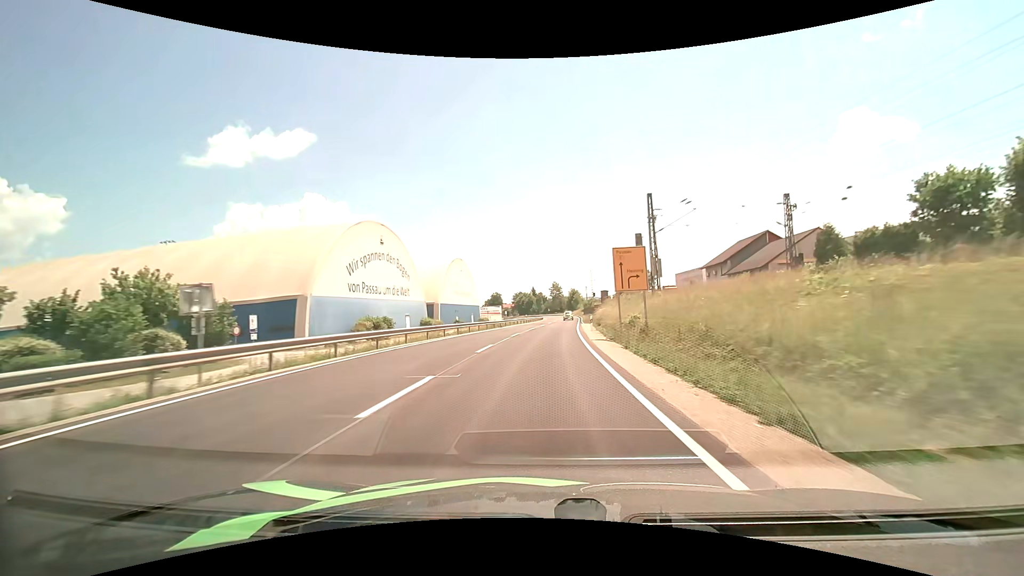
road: primary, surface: asphalt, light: Day
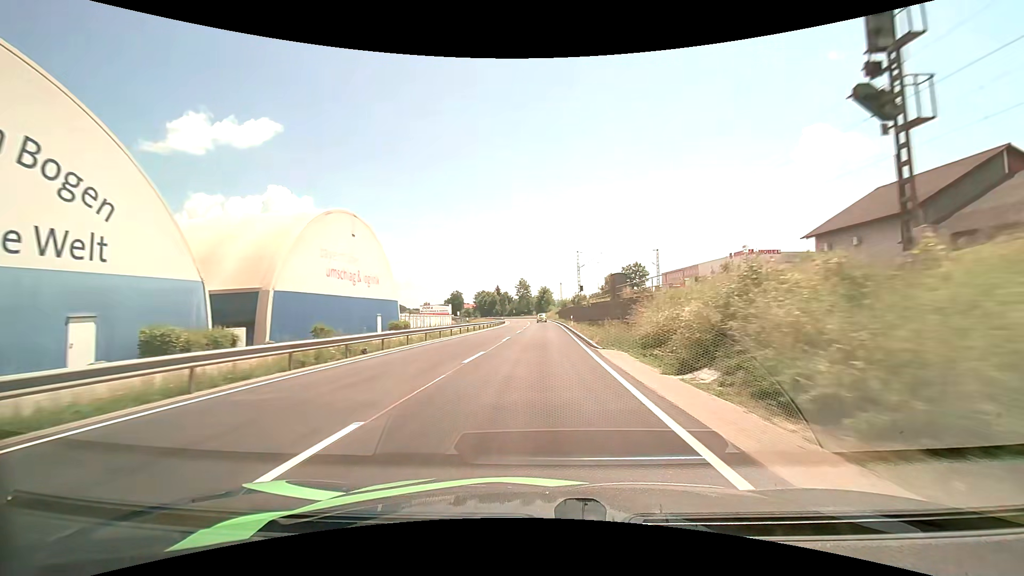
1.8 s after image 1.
(+1.4, +38.7) m; +4°
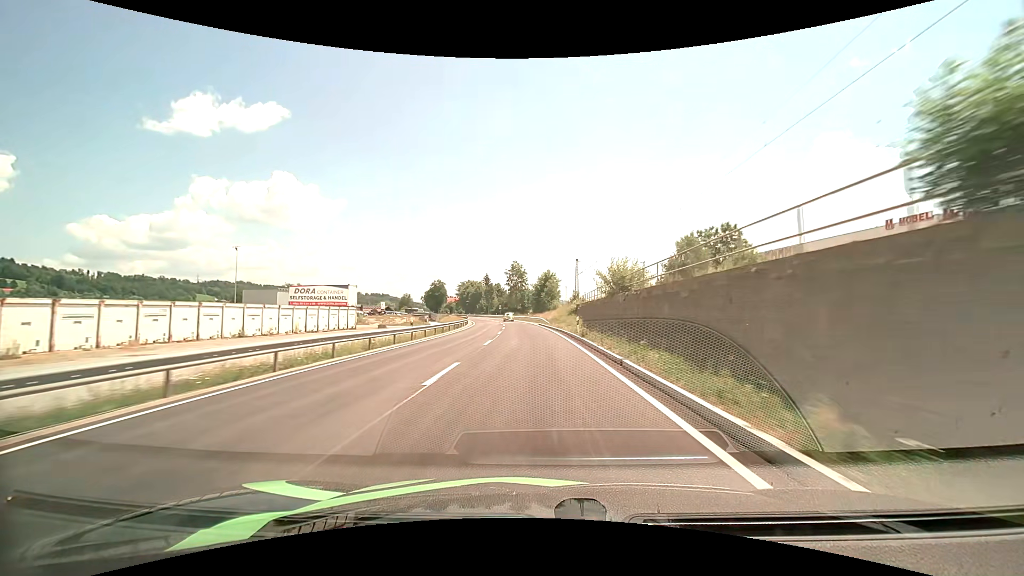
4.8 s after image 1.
(+0.8, +65.0) m; 0°
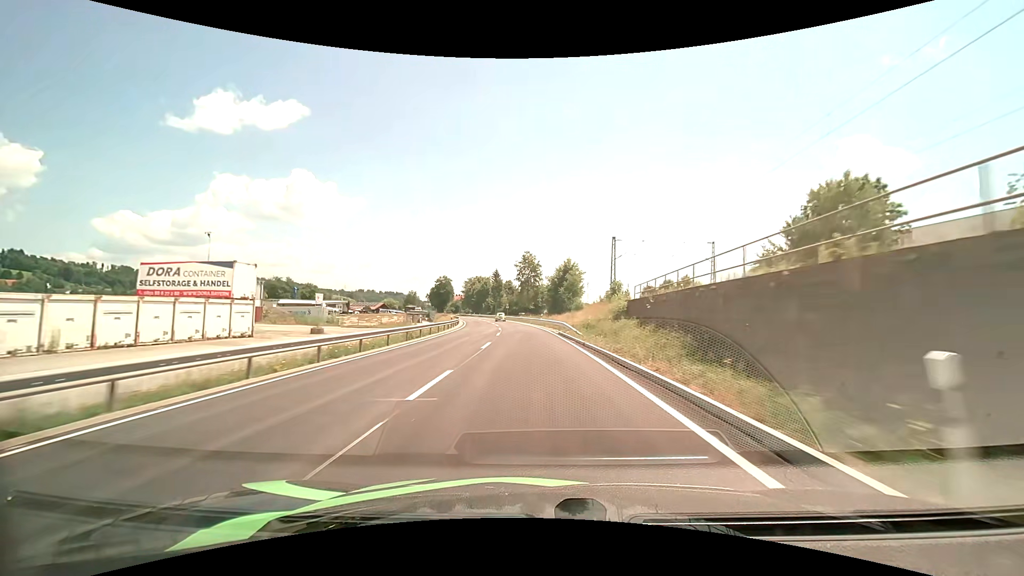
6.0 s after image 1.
(-0.4, +25.6) m; -2°
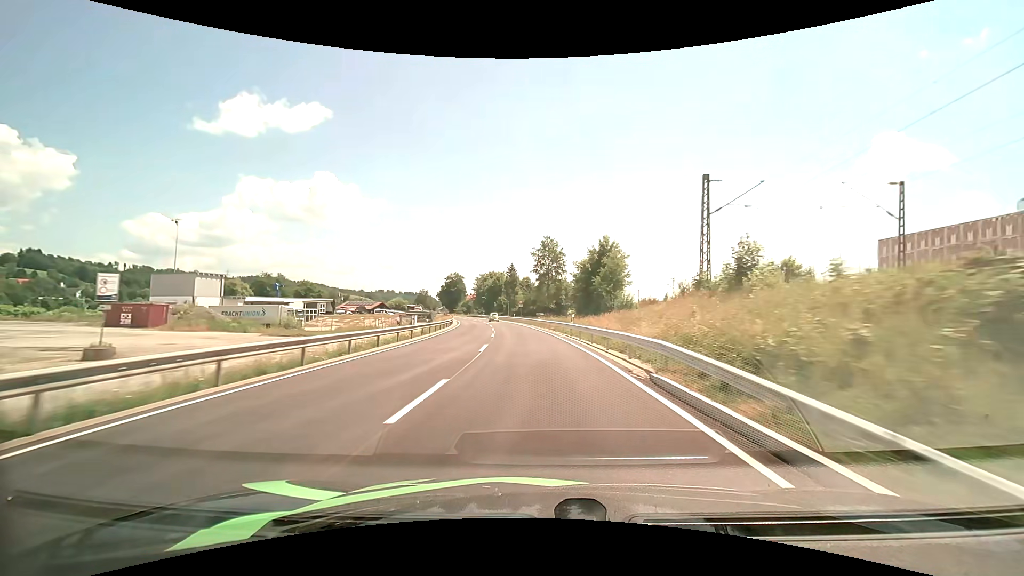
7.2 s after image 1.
(-0.3, +25.8) m; -2°
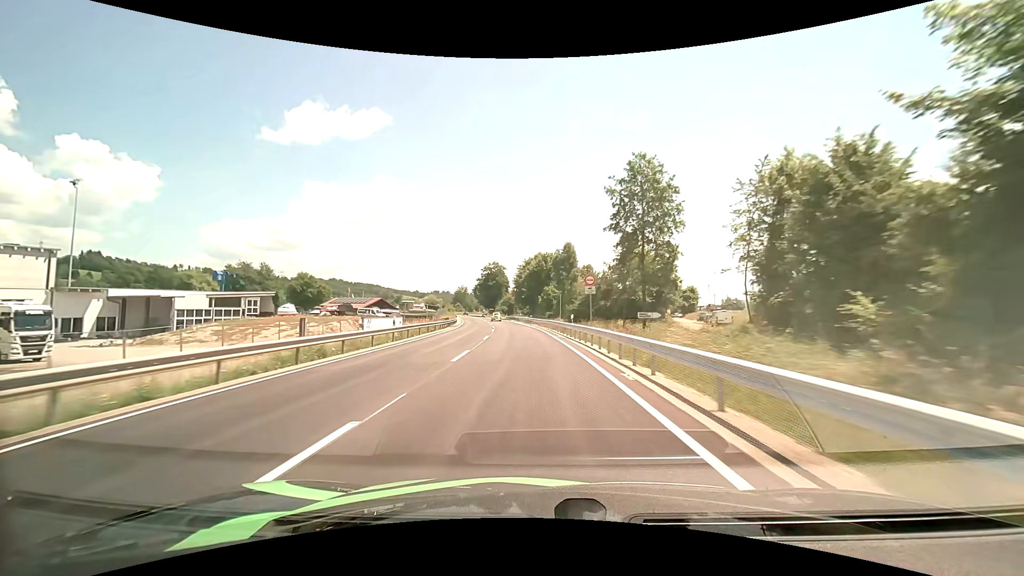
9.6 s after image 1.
(-2.3, +52.3) m; -6°
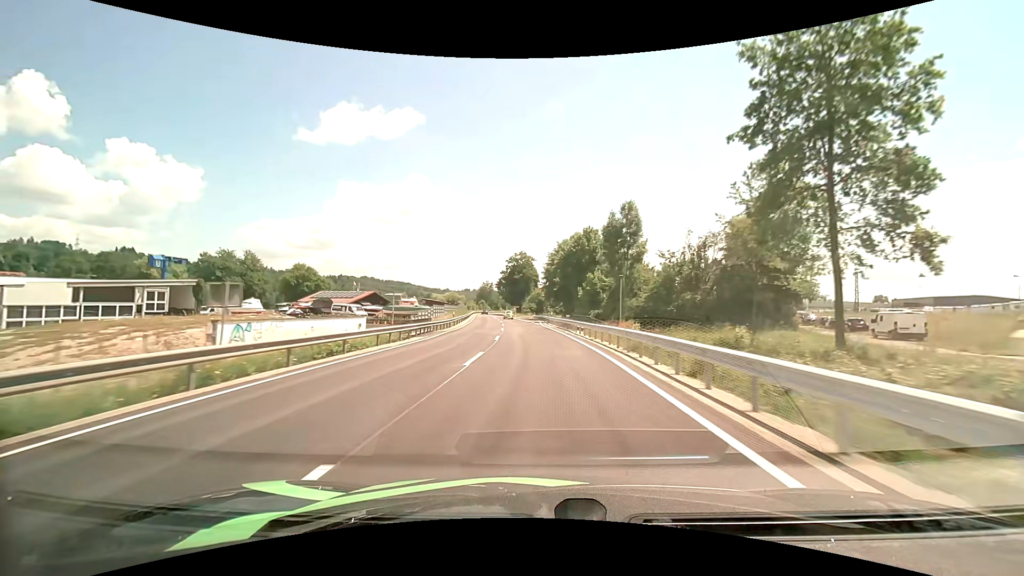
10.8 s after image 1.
(-0.9, +25.9) m; -3°
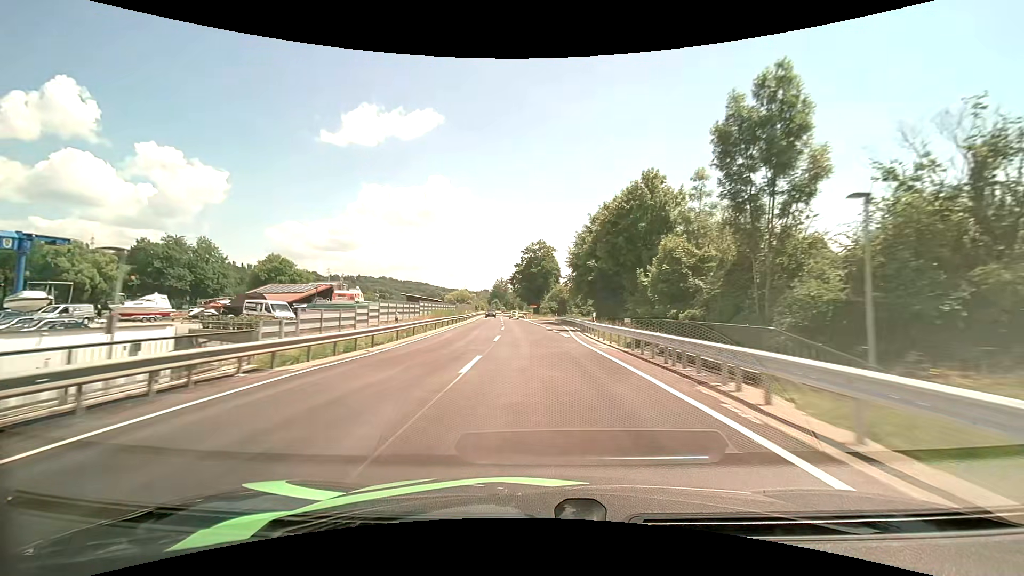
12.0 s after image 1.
(-0.6, +25.7) m; -2°
(0, +10) (0, +20) (-1, +30) (-1, +40) (-2, +50) (-3, +60) (-3, +70) (-4, +80) (-5, +90) (-6, +100) m
